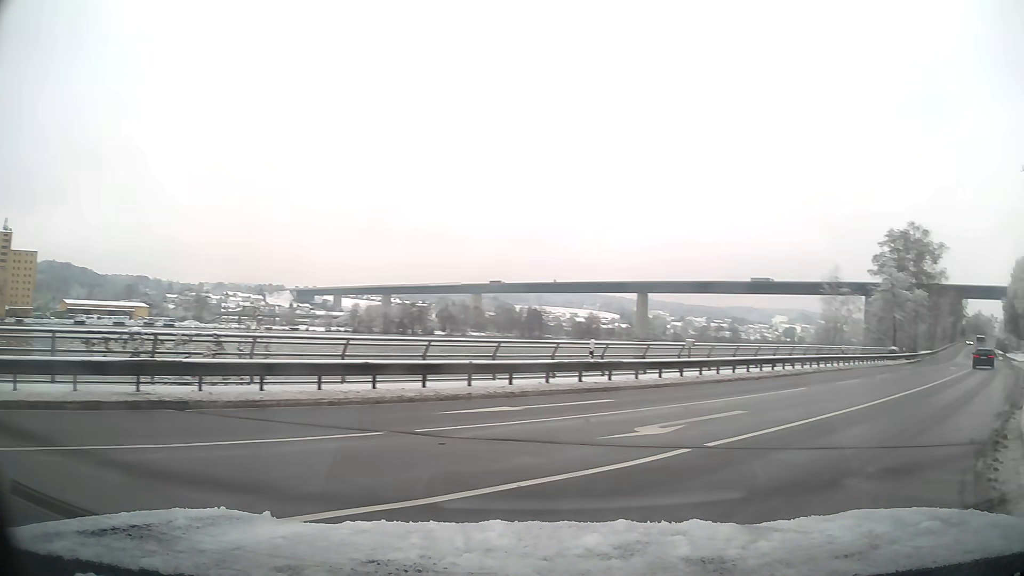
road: tertiary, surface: asphalt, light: Day
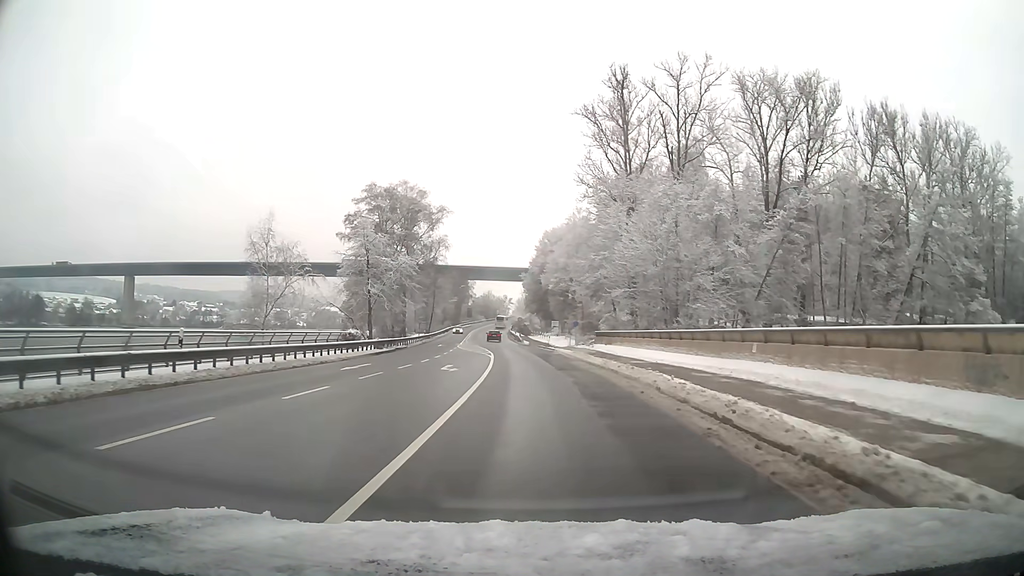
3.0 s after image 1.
(+12.0, +20.4) m; +38°
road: primary
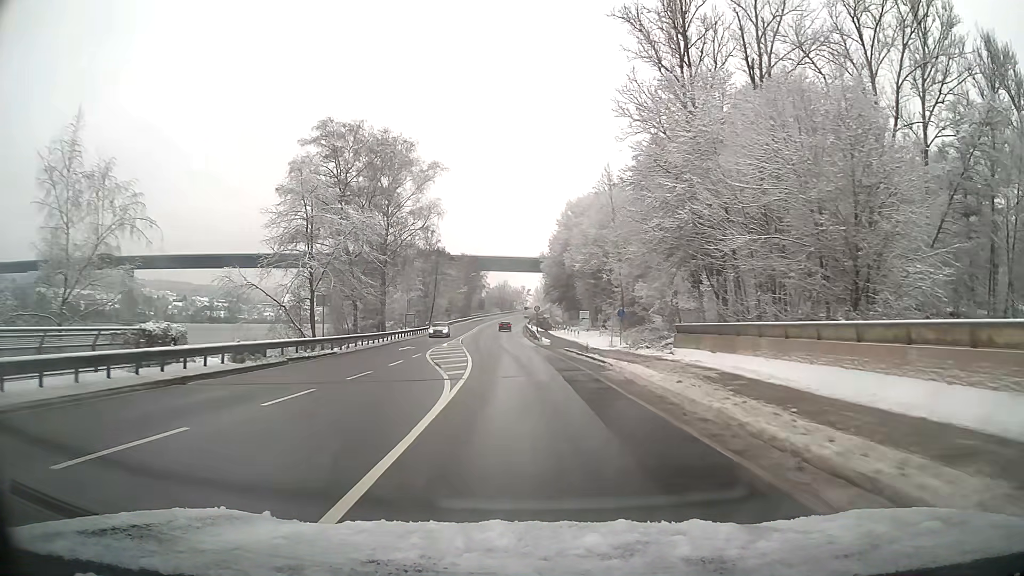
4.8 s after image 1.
(-0.3, +25.7) m; -2°
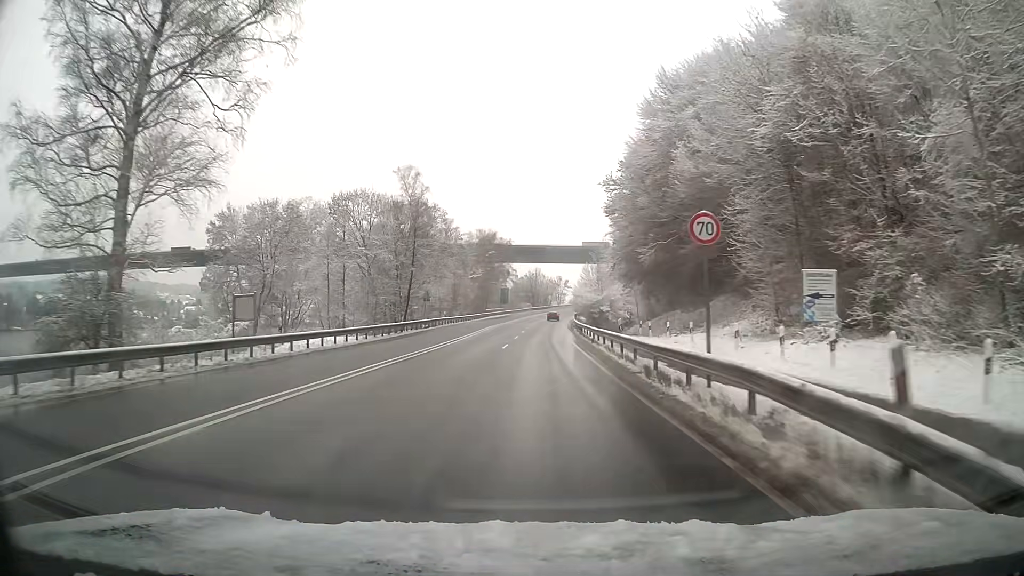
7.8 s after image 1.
(-1.9, +55.8) m; -2°
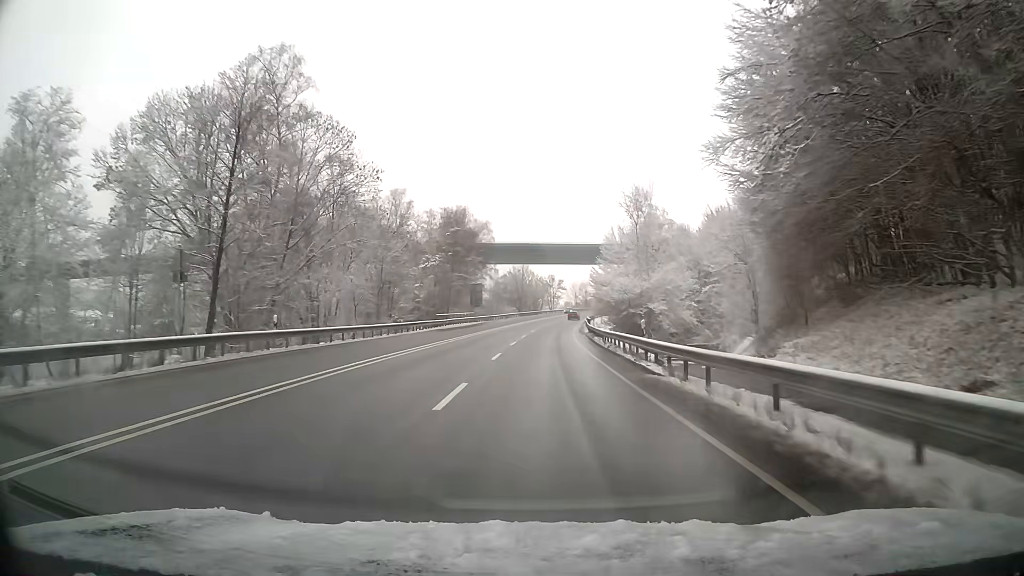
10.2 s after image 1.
(+0.3, +43.5) m; +1°
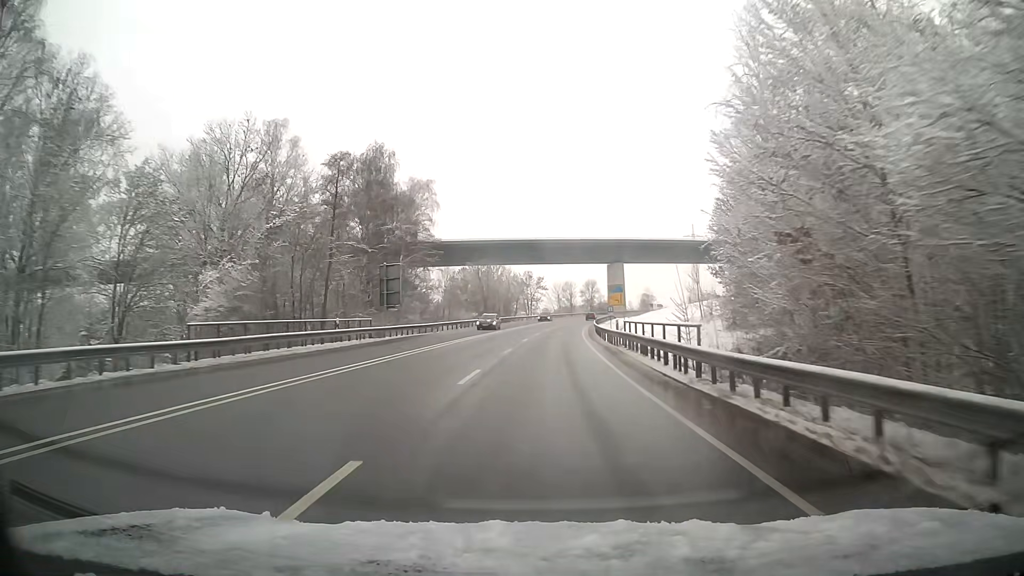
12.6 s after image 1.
(+0.7, +43.7) m; +2°
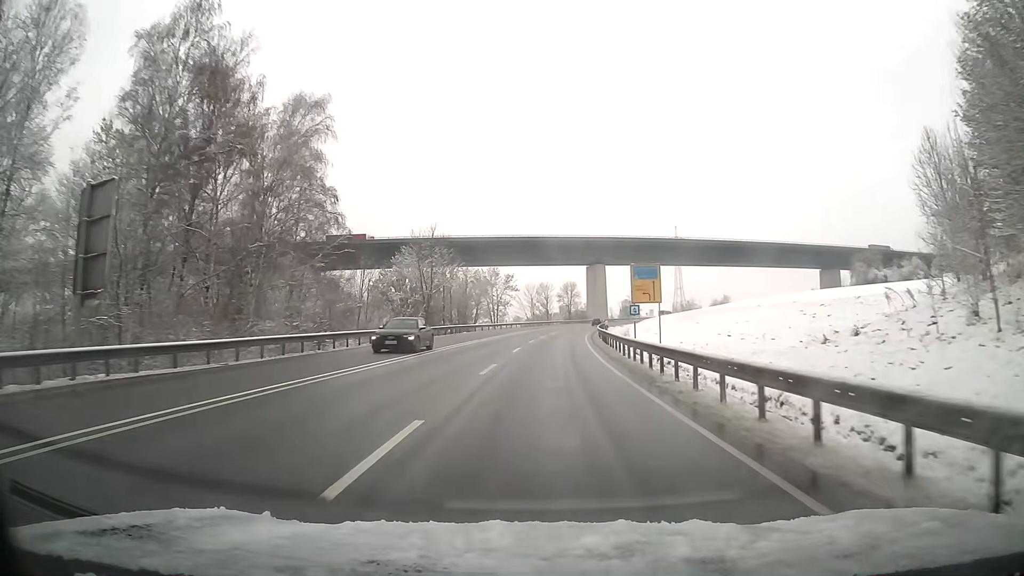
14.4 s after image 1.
(+0.7, +33.3) m; +3°
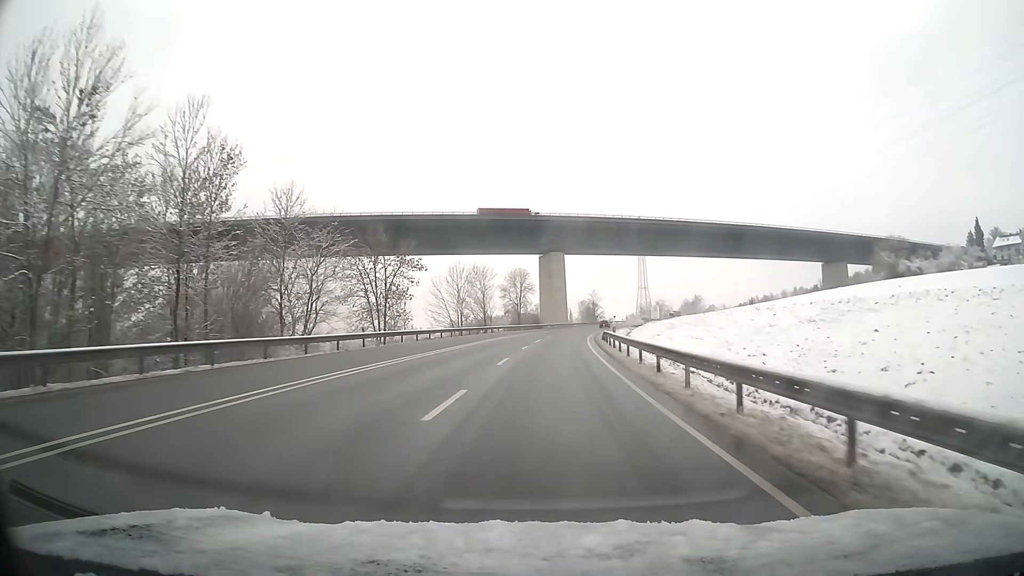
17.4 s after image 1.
(+2.3, +55.9) m; +5°
